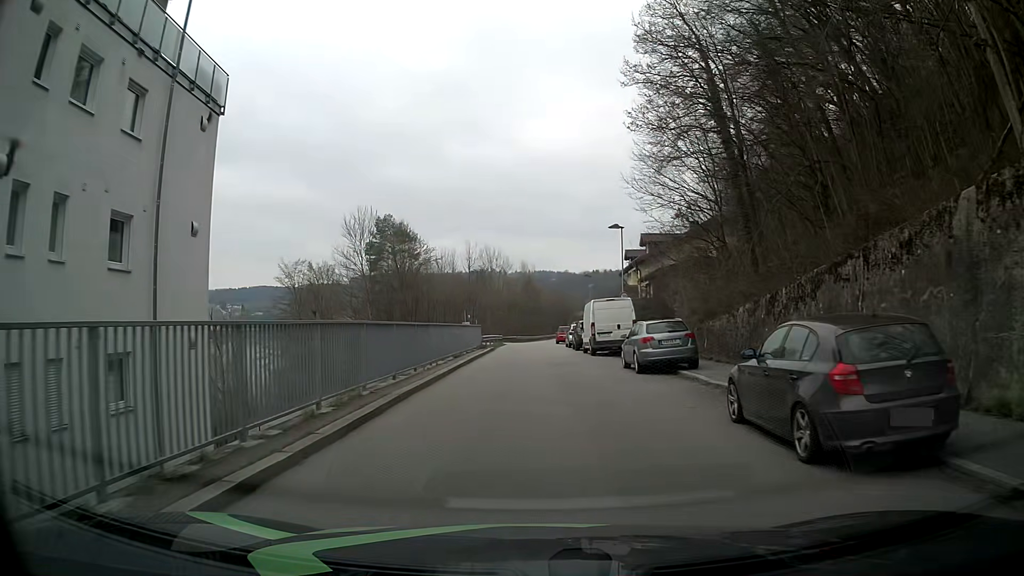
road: residential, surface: asphalt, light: Day
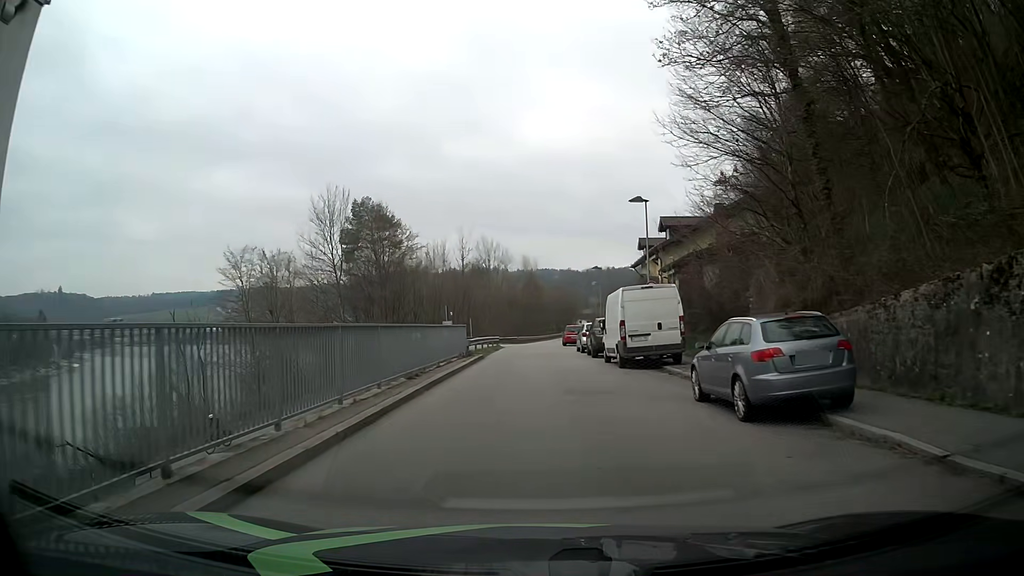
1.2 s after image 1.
(+0.2, +9.4) m; 0°
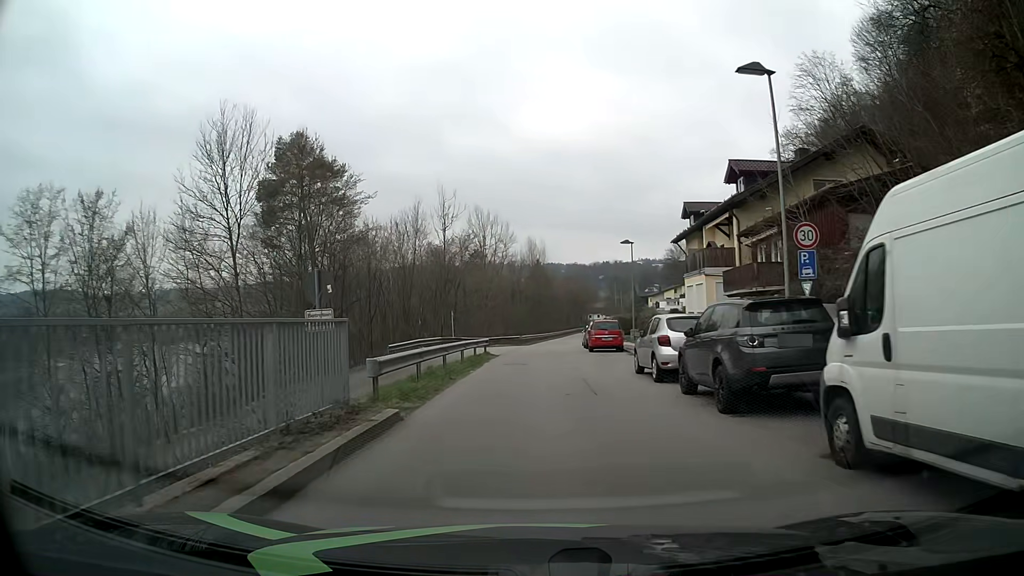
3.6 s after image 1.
(-0.1, +18.9) m; +1°
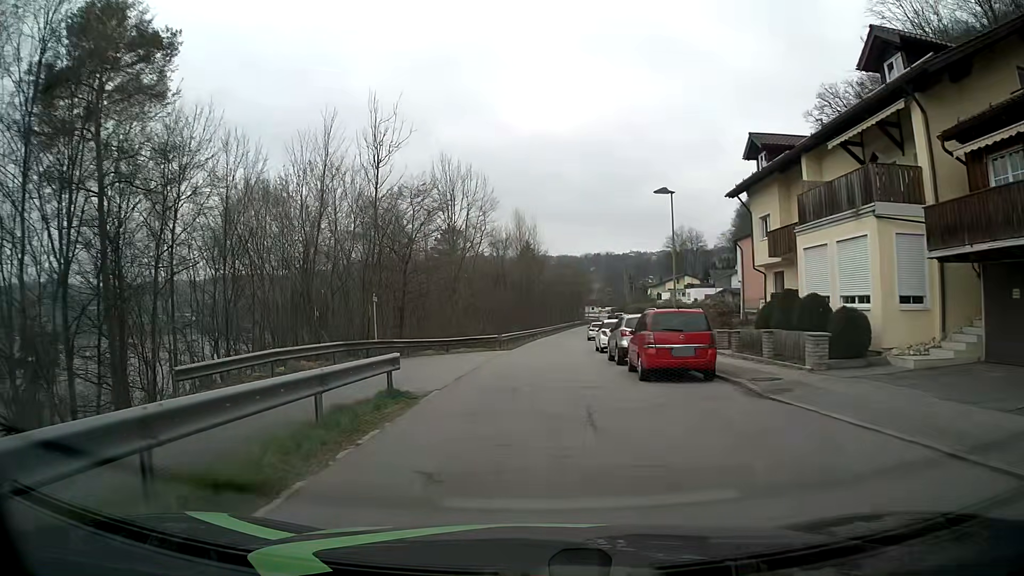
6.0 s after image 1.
(-0.1, +19.0) m; 0°
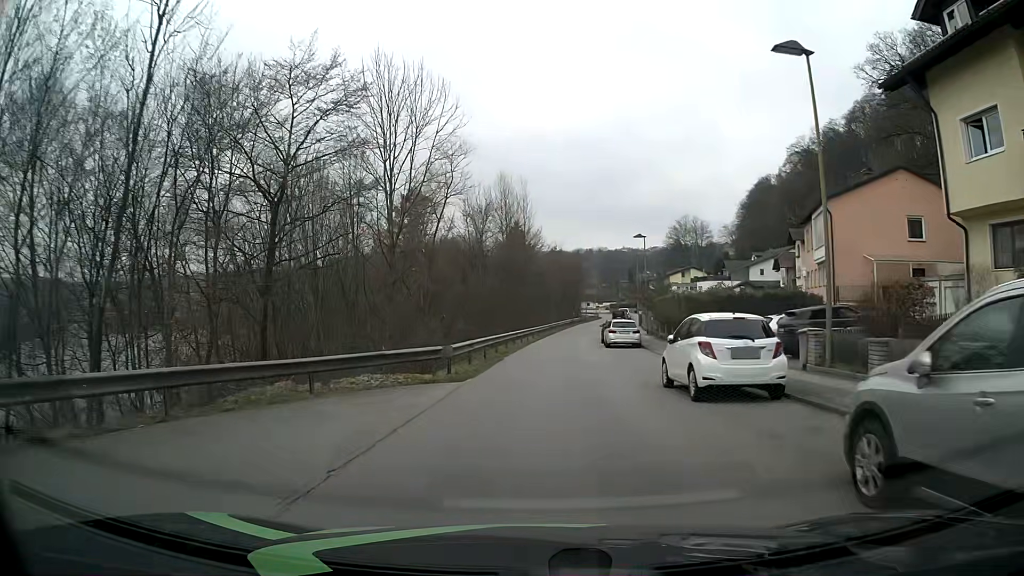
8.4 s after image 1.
(0.0, +19.0) m; +1°
